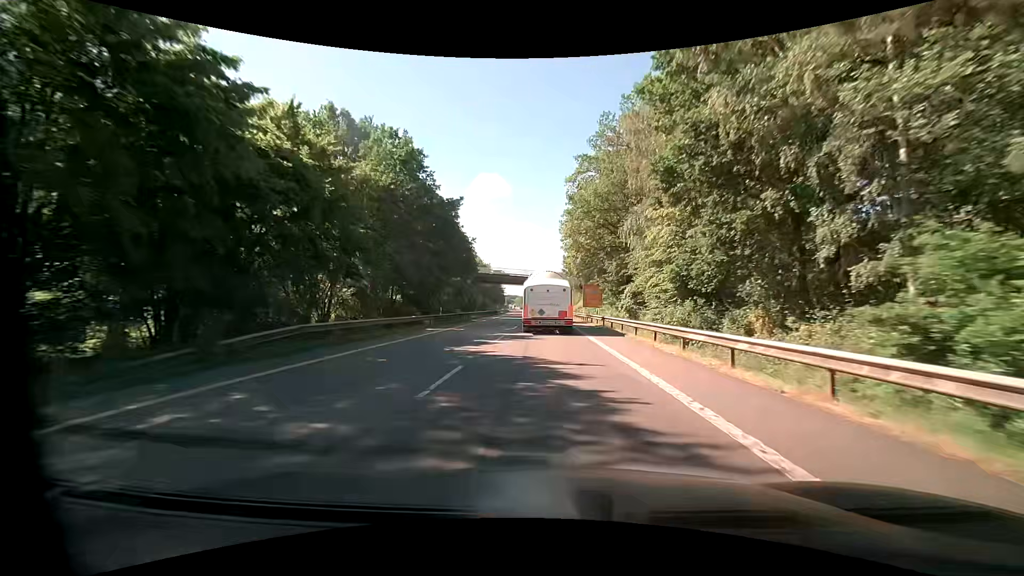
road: primary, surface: asphalt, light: Day
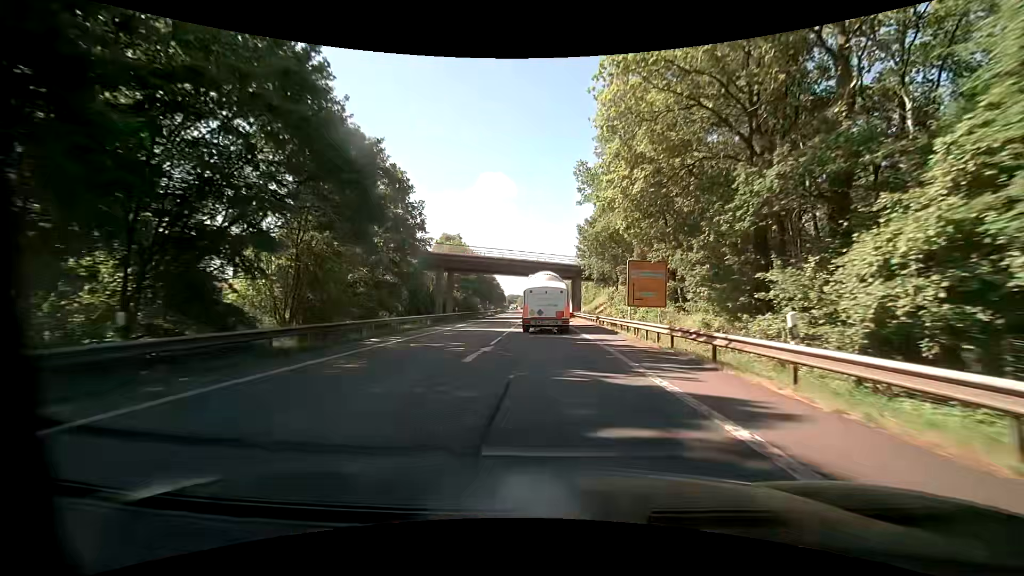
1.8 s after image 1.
(+0.1, +31.1) m; 0°
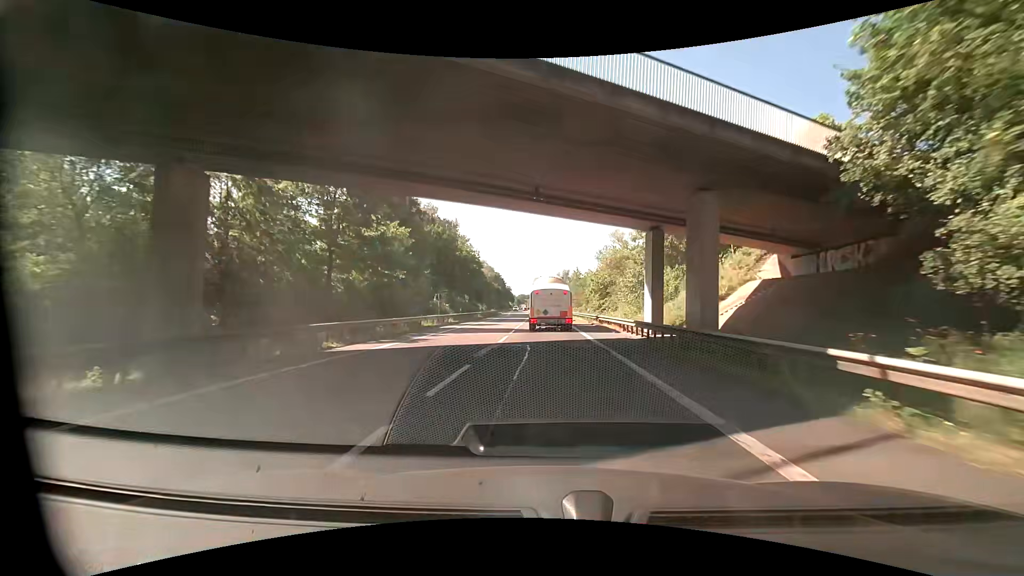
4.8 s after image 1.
(-0.6, +52.0) m; -1°
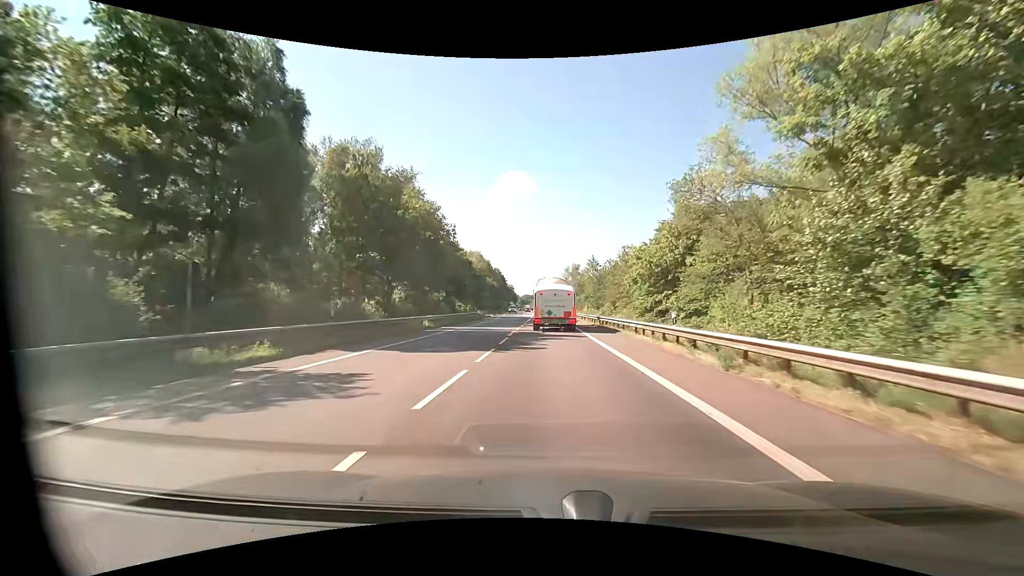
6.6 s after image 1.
(-0.3, +31.1) m; -1°
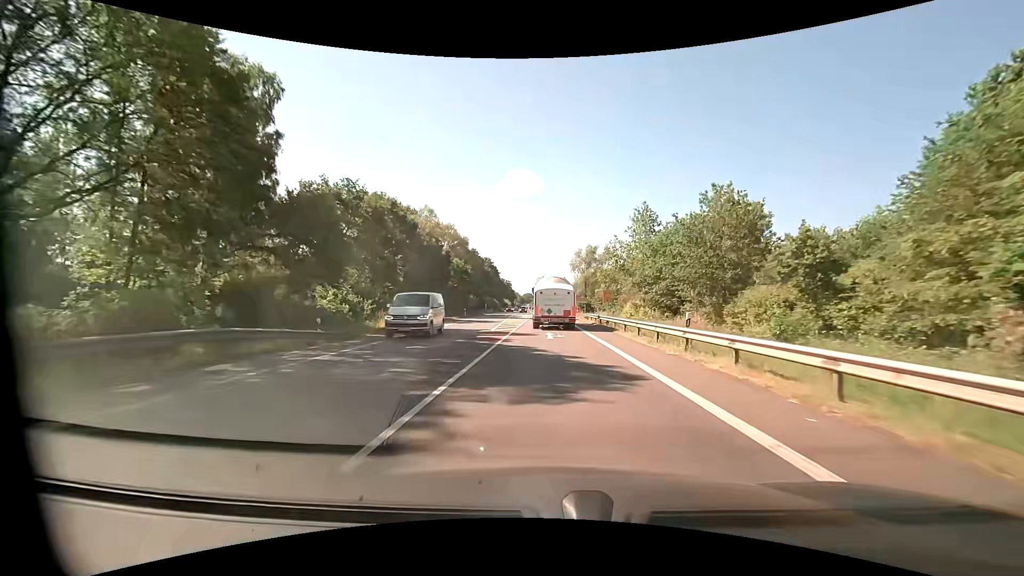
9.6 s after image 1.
(+0.1, +50.3) m; 0°
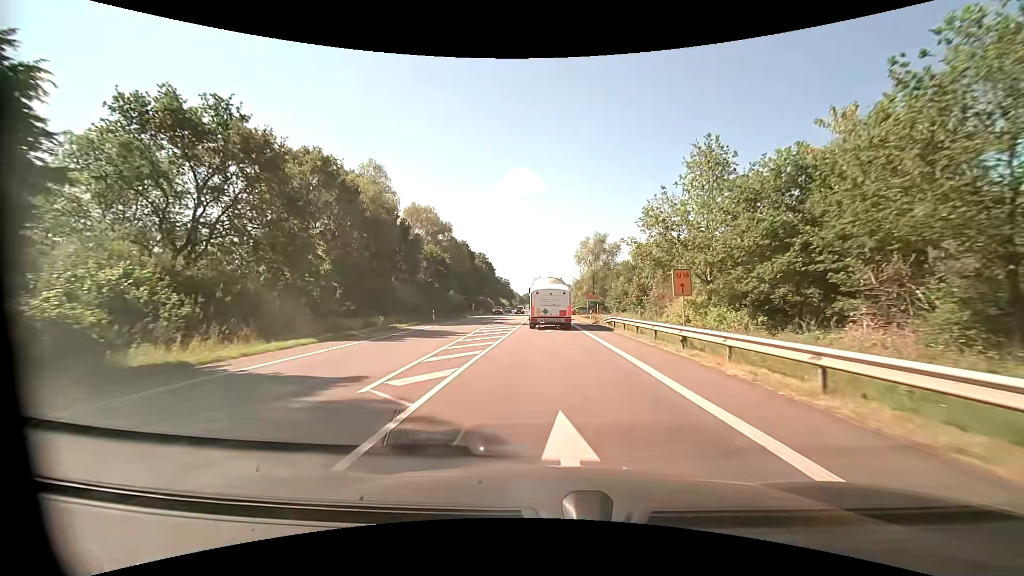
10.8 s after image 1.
(0.0, +19.6) m; 0°
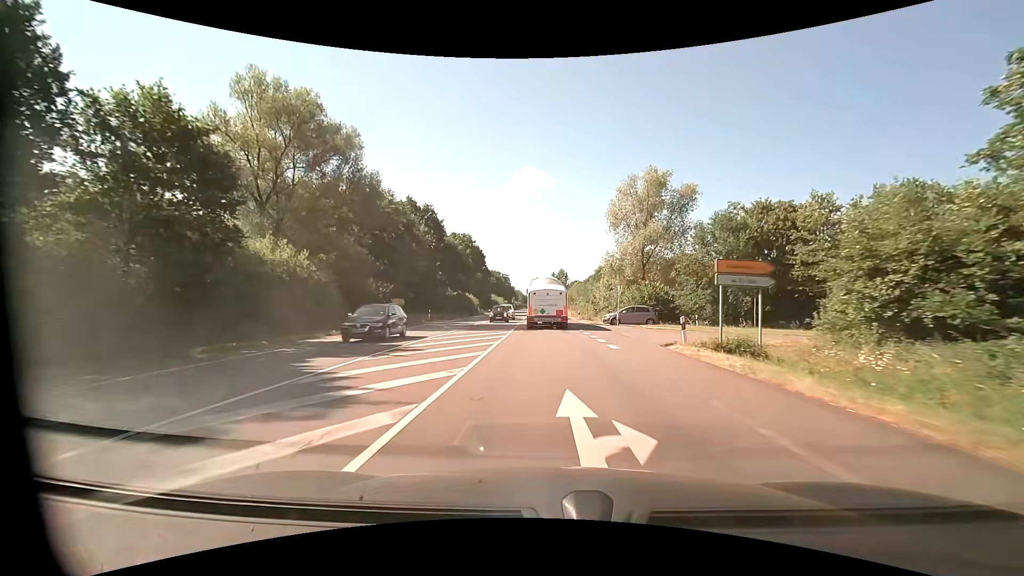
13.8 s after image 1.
(-0.3, +48.4) m; -1°
